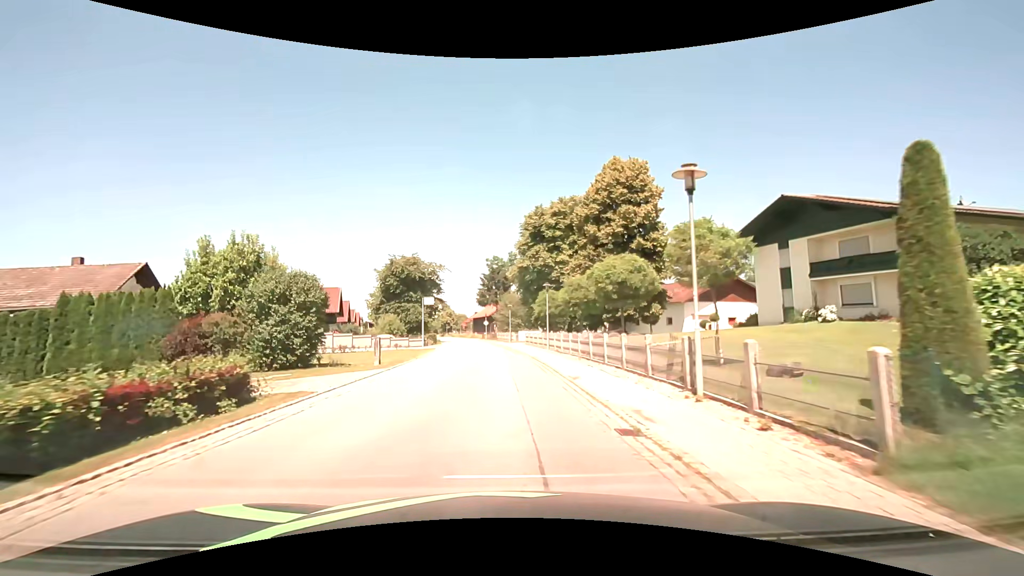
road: secondary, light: Day
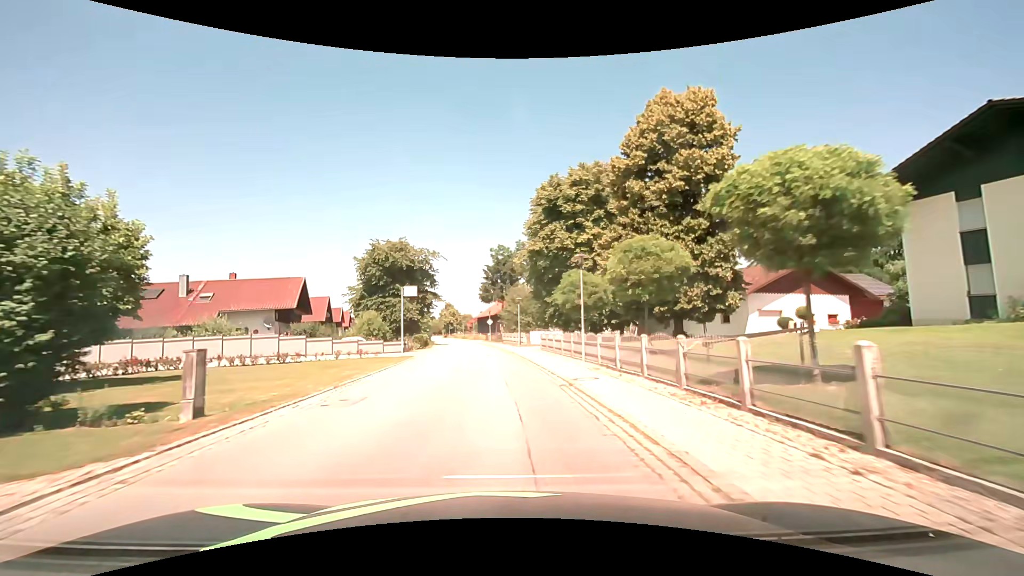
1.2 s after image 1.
(-0.1, +13.4) m; -1°
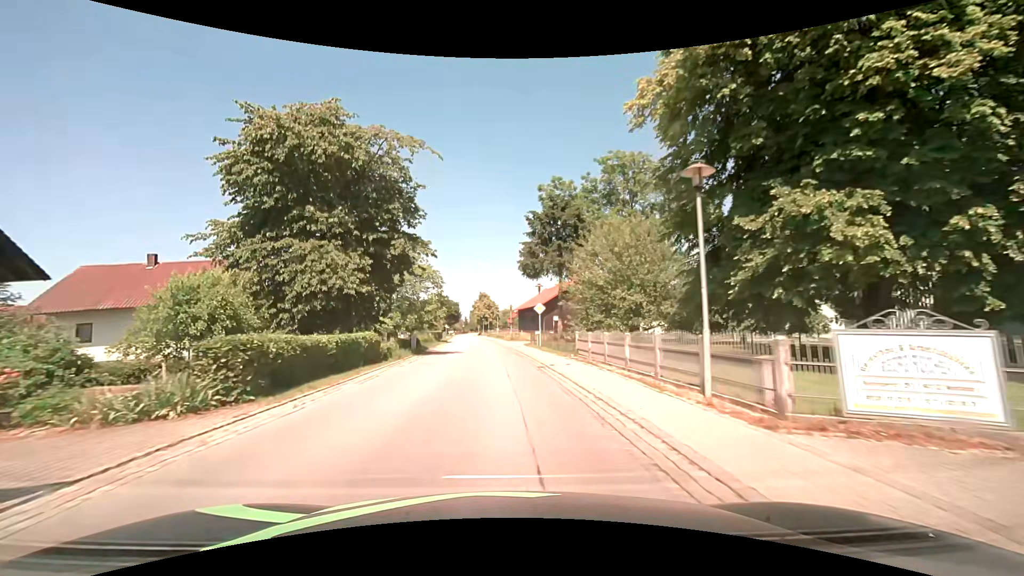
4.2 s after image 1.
(-1.8, +36.6) m; -6°
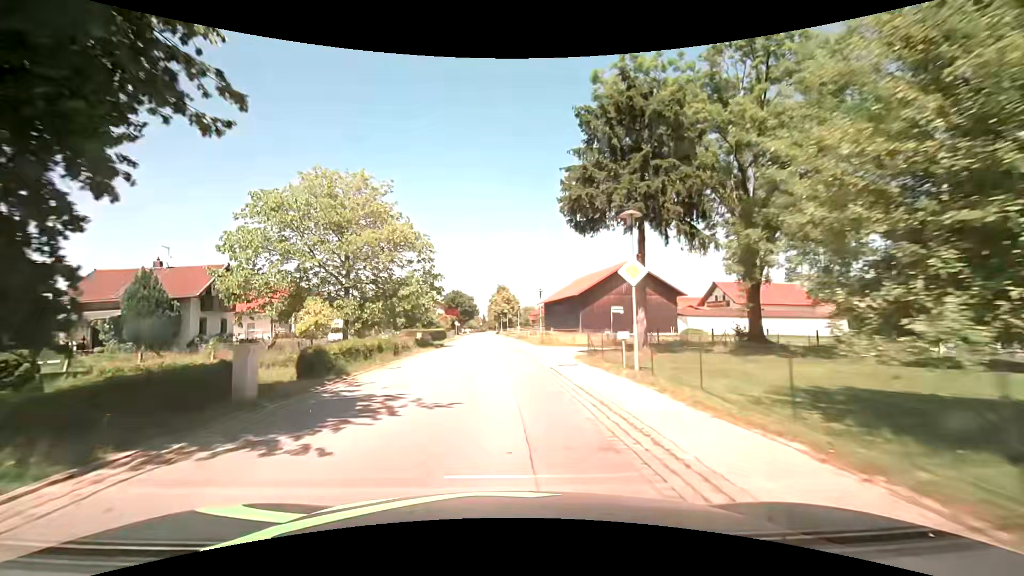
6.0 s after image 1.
(-0.3, +22.5) m; -2°
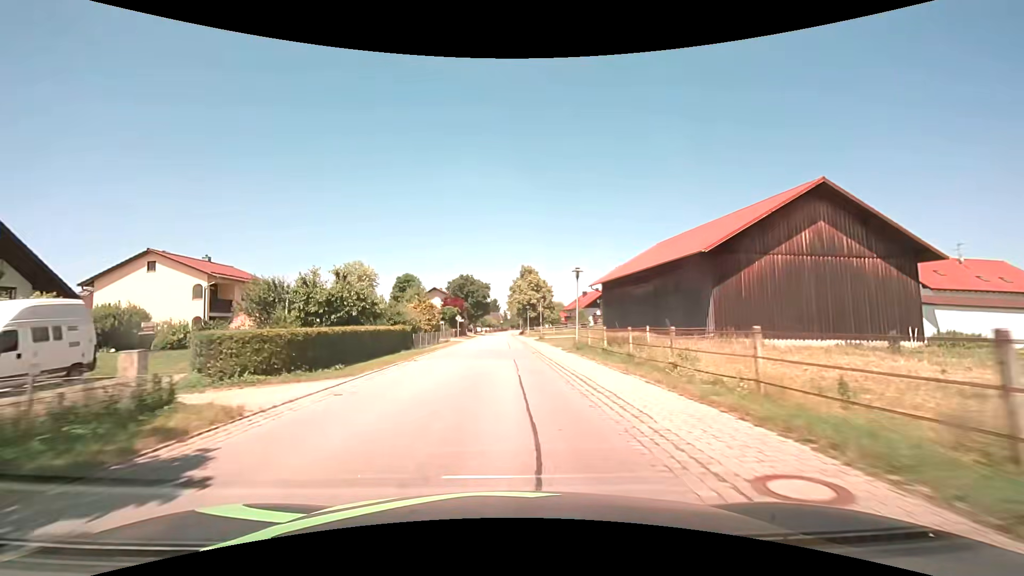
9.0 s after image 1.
(-1.0, +37.8) m; -2°
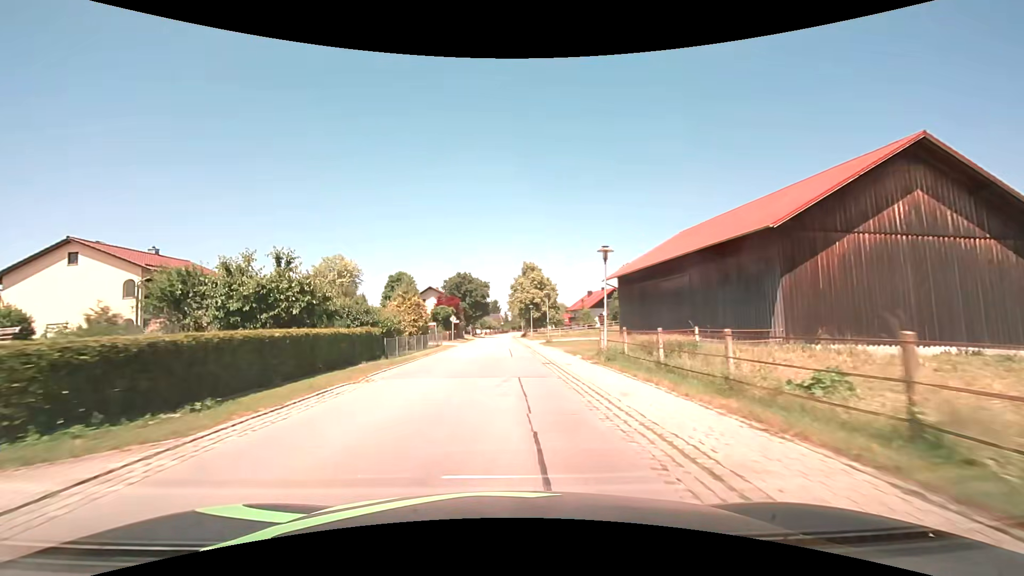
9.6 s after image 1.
(-0.1, +7.6) m; -1°
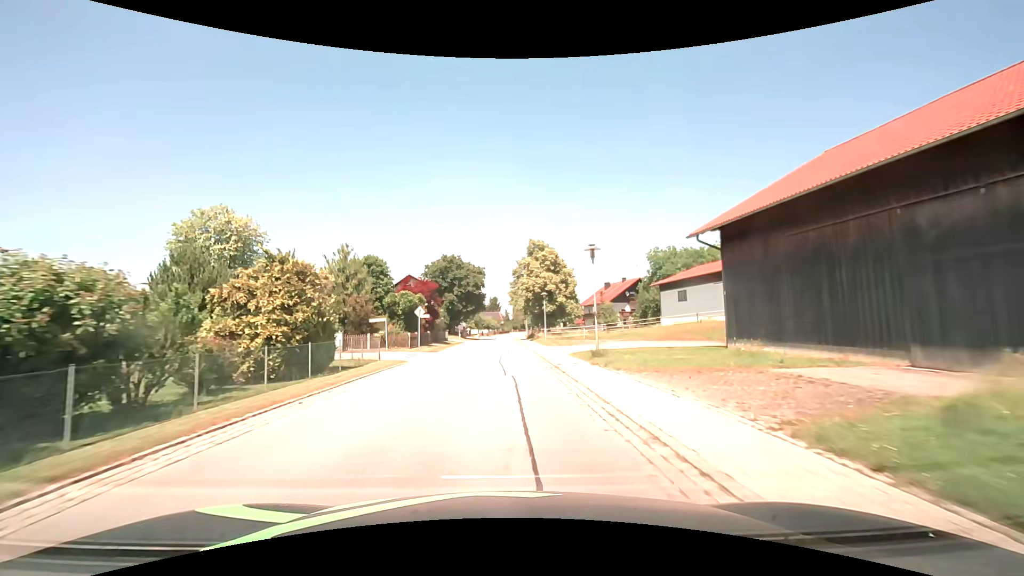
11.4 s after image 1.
(-0.1, +22.8) m; -1°
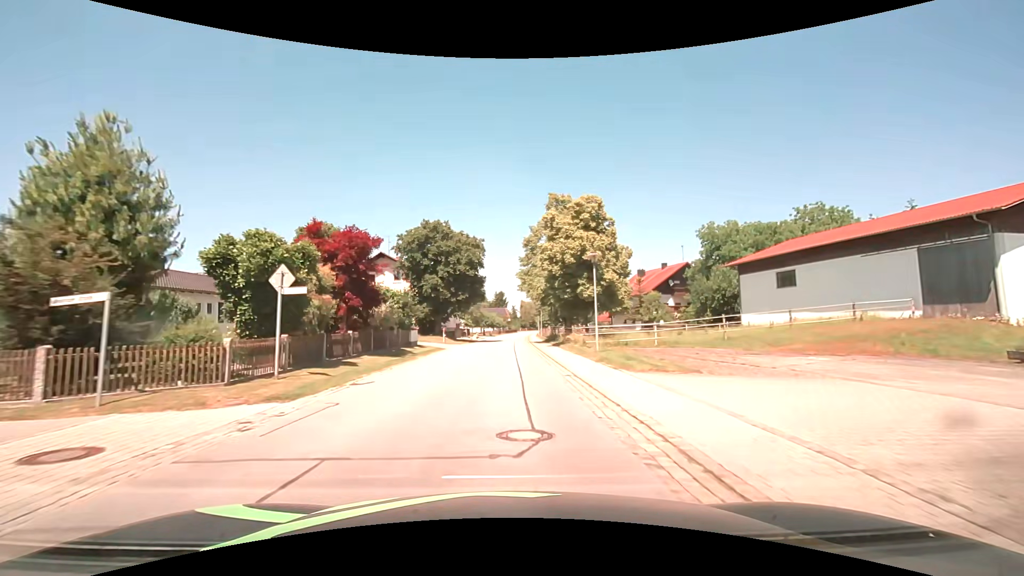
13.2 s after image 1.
(-0.1, +22.8) m; -1°
(0, +10) (0, +20) (0, +30) (0, +40) (0, +50) (+1, +60) (+1, +70) (+1, +80) (+2, +90) (+2, +100) m
